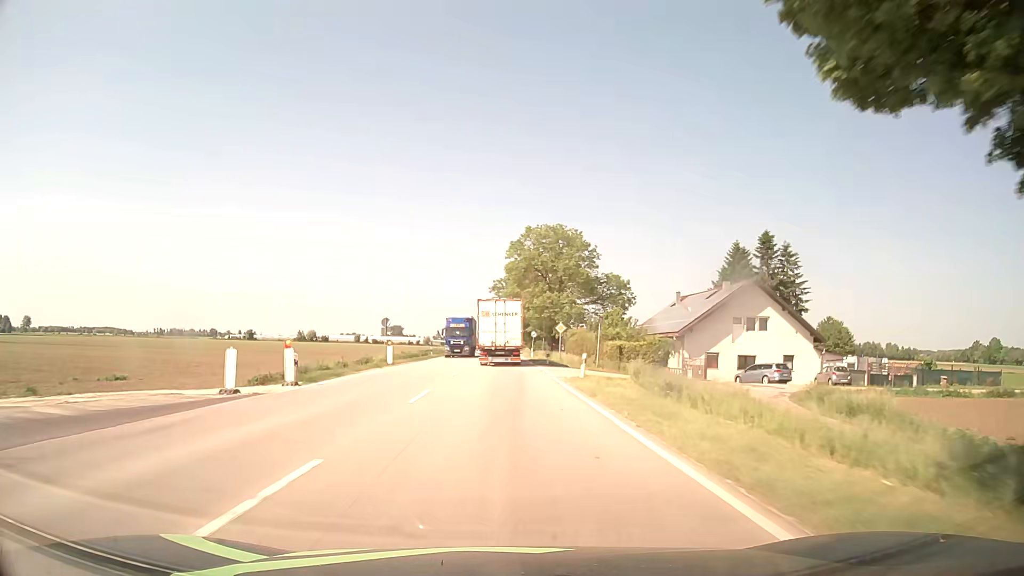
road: unclassified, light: Day
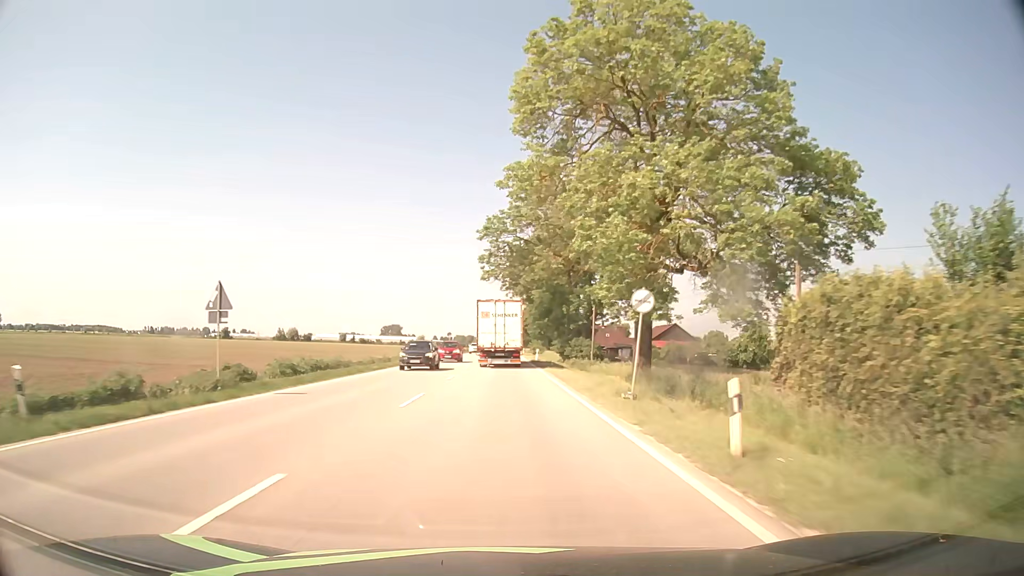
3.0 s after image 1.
(+0.2, +60.9) m; 0°
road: primary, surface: asphalt
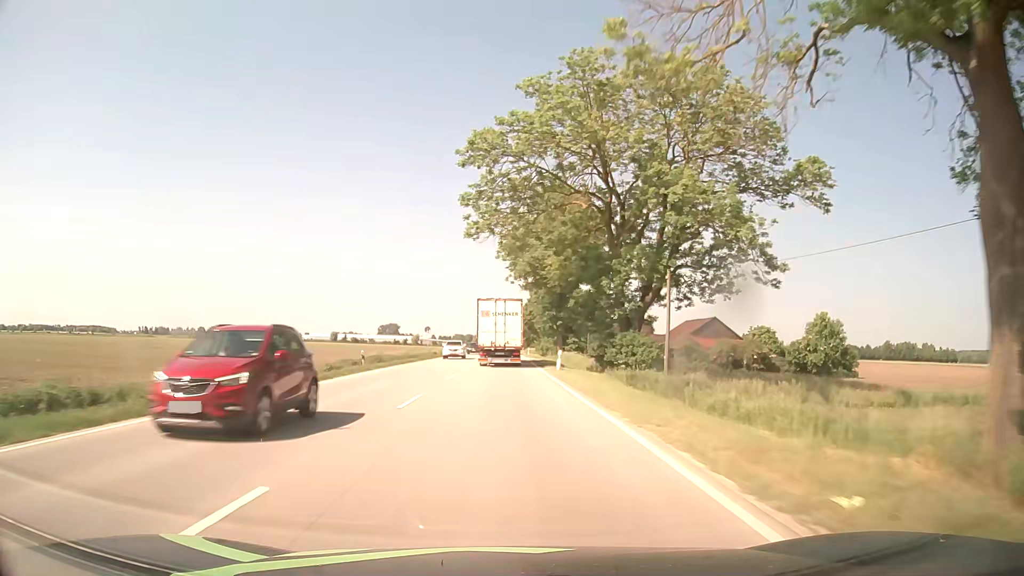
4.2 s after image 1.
(-0.1, +24.5) m; -1°
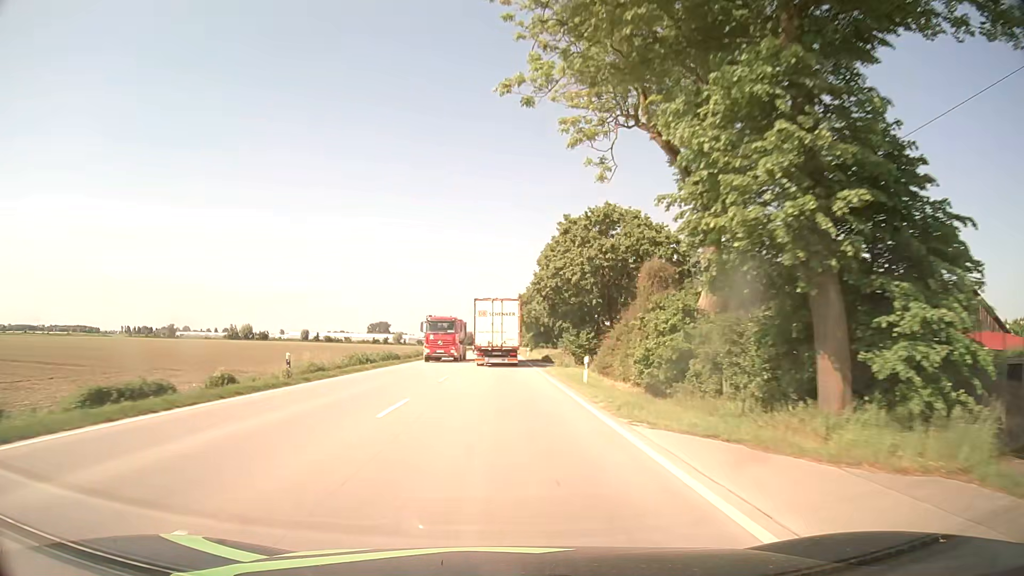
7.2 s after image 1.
(+0.6, +61.7) m; +1°
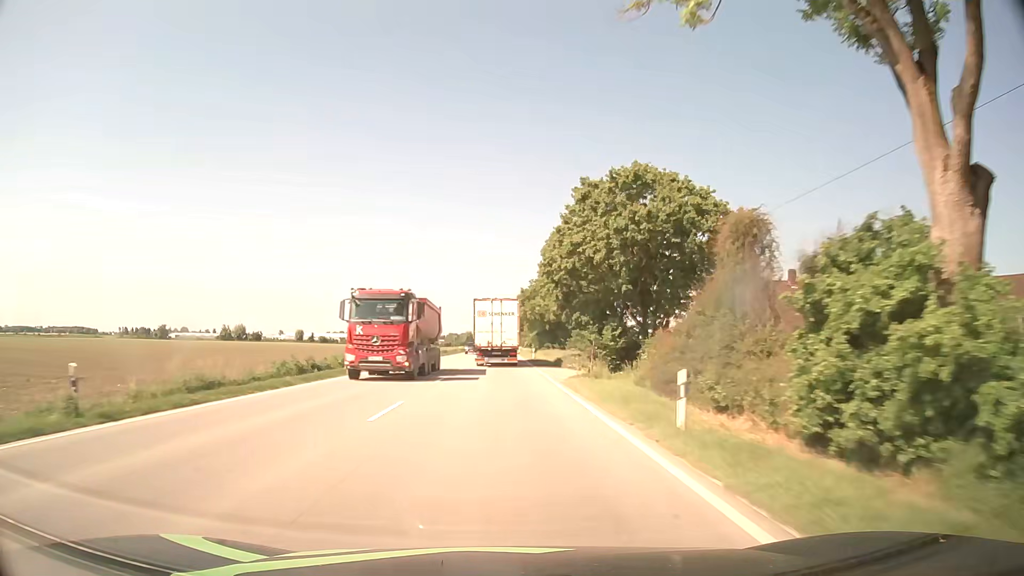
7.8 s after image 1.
(0.0, +12.4) m; 0°
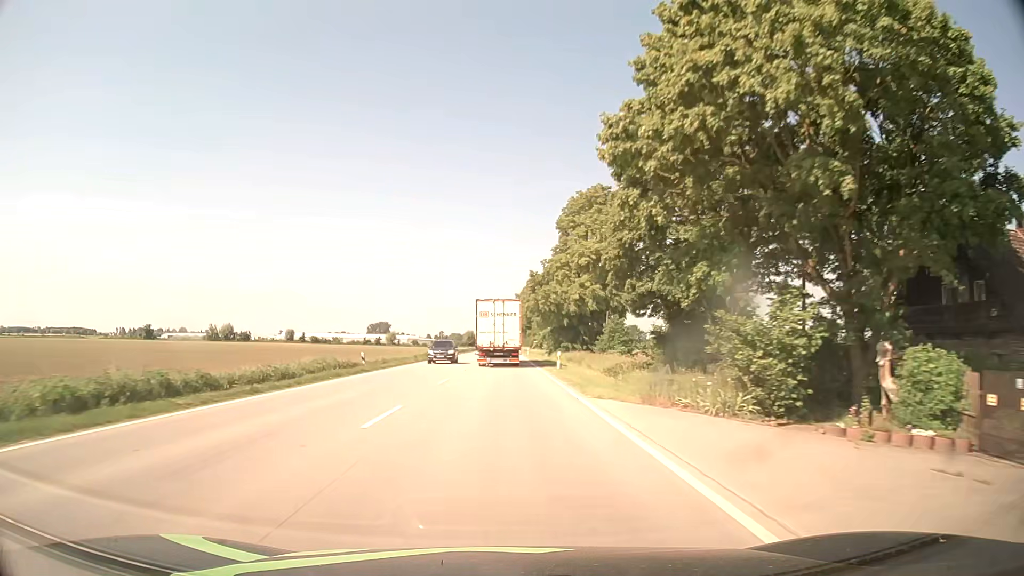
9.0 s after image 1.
(0.0, +25.0) m; 0°
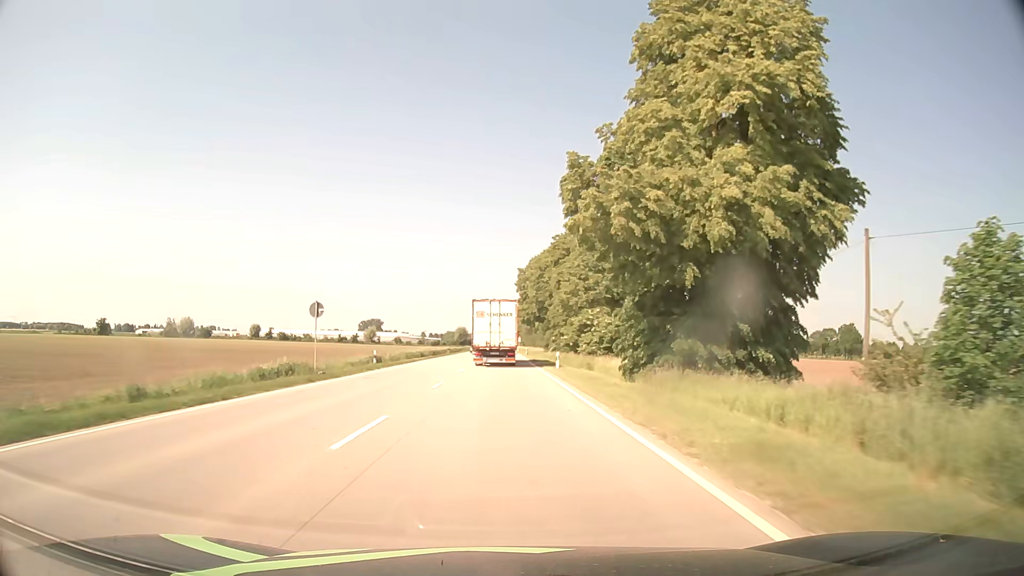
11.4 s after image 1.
(-0.1, +50.4) m; 0°
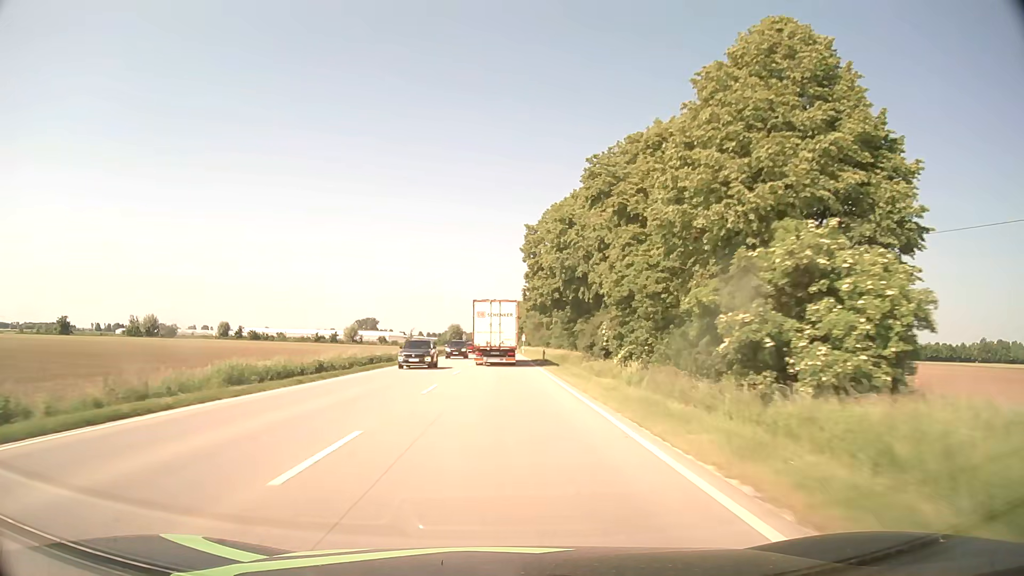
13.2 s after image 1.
(0.0, +38.2) m; 0°
(0, +10) (0, +20) (0, +30) (0, +40) (0, +50) (0, +60) (0, +70) (0, +80) (0, +90) (0, +100) m
